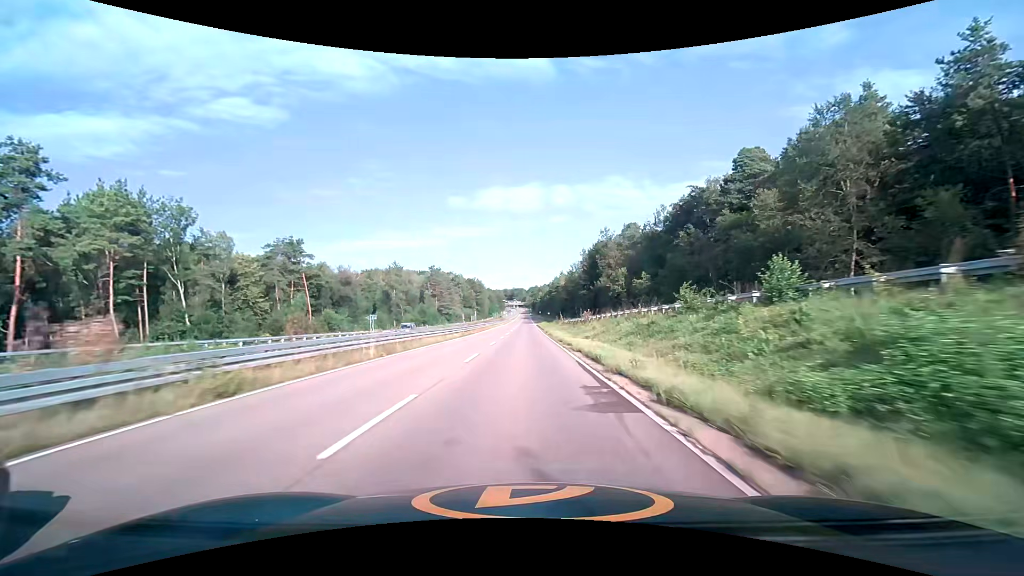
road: trunk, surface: asphalt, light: Day
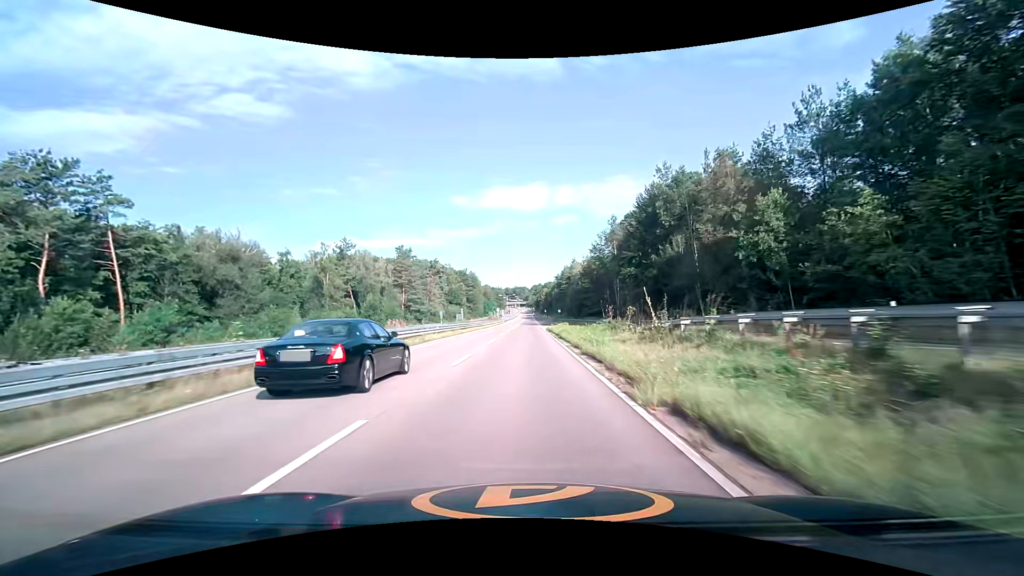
(0.0, +50.2) m; 0°
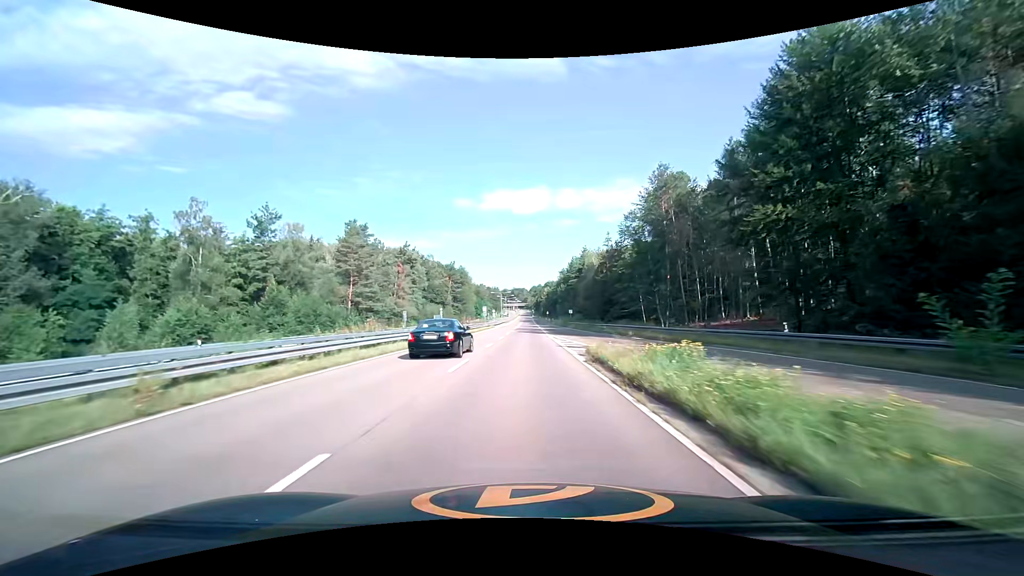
(-0.1, +37.6) m; 0°
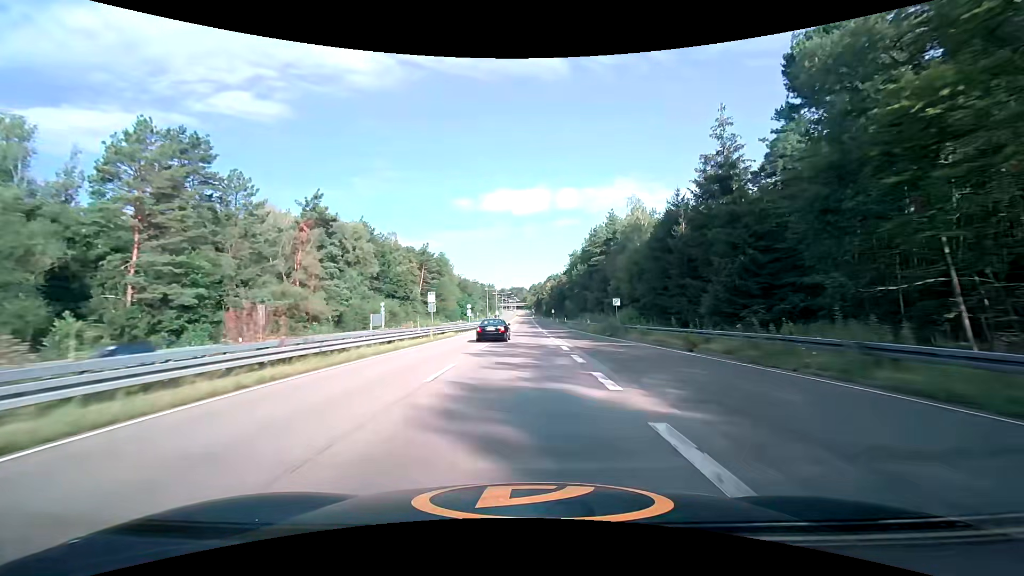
(+0.2, +49.9) m; 0°
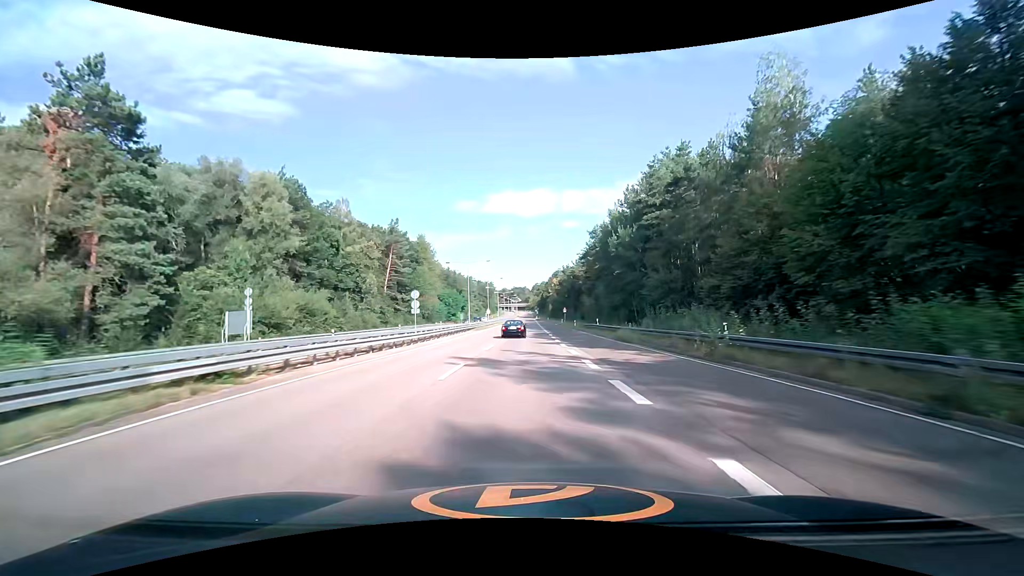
(-0.2, +37.4) m; -1°
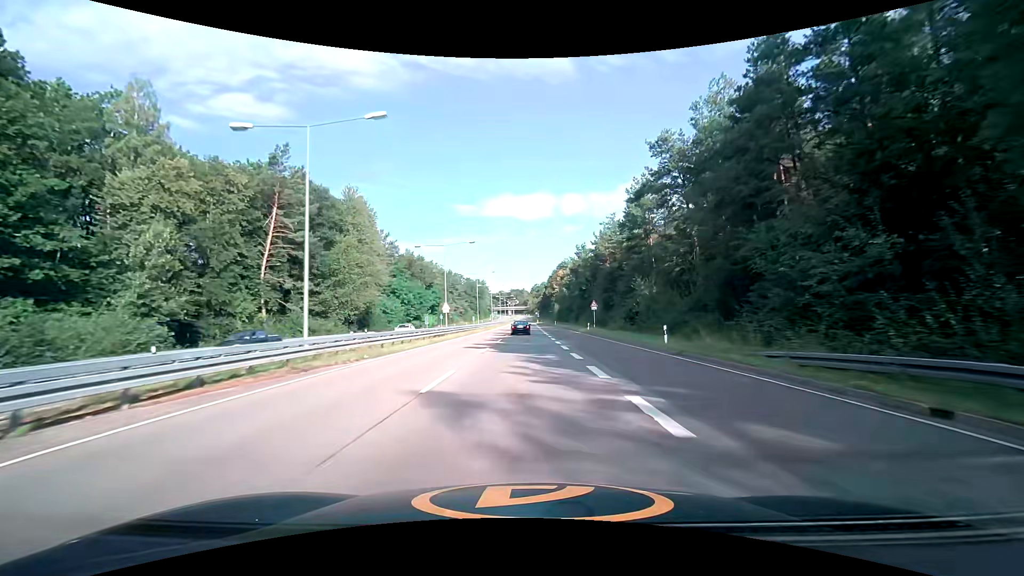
(+0.4, +49.9) m; +1°
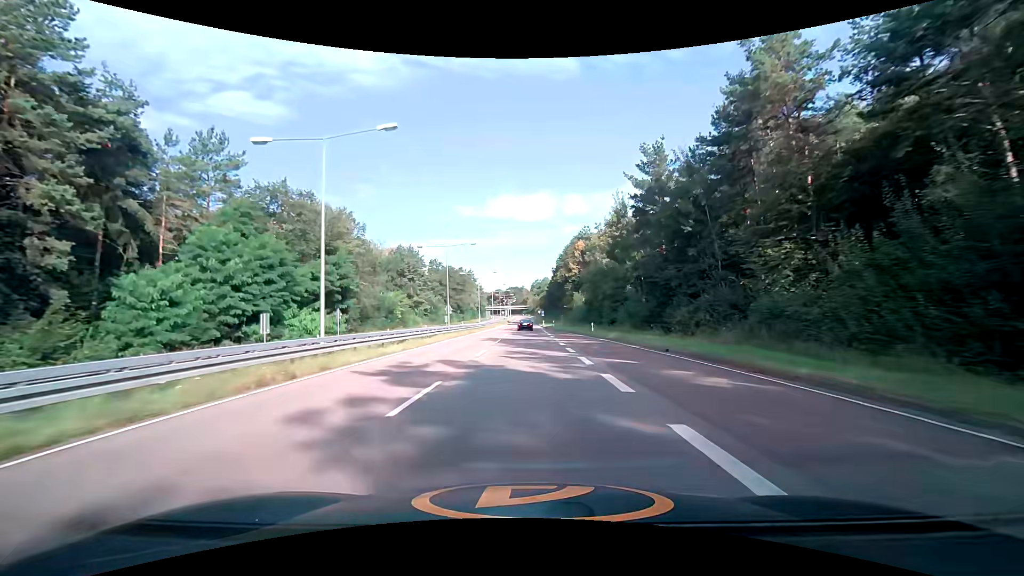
(-0.1, +62.3) m; 0°
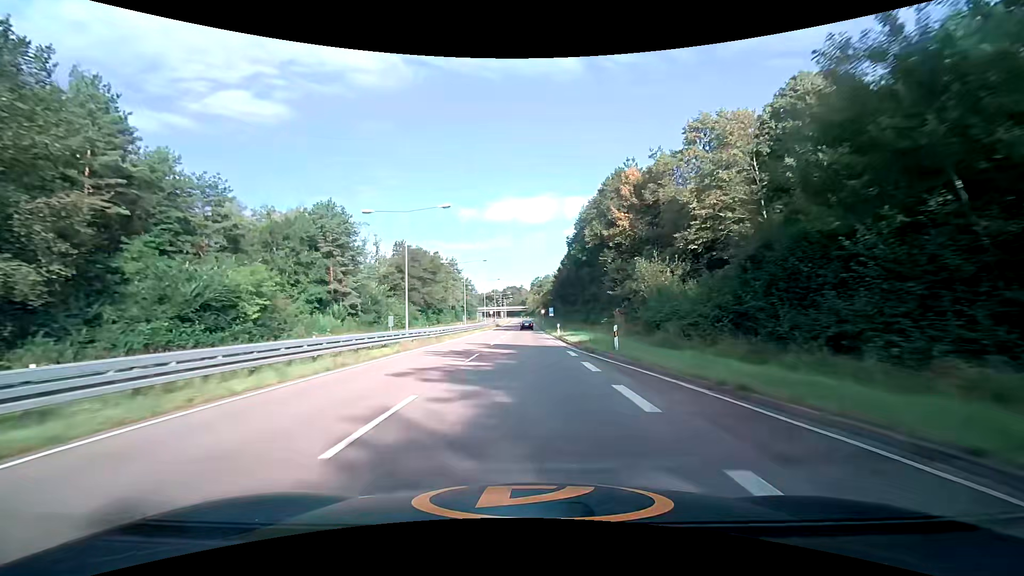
(+0.1, +49.9) m; 0°
